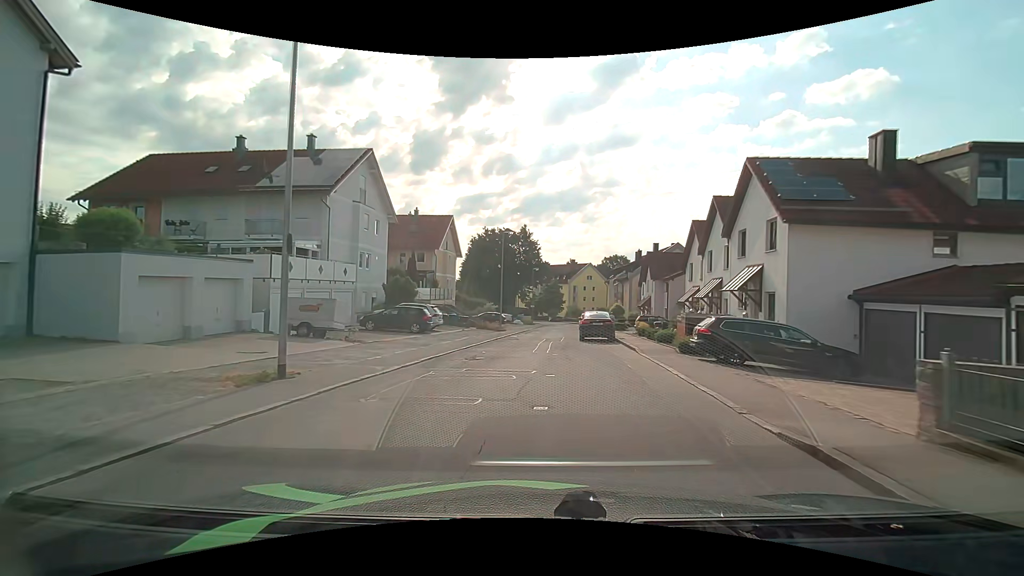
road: unclassified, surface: asphalt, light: Day
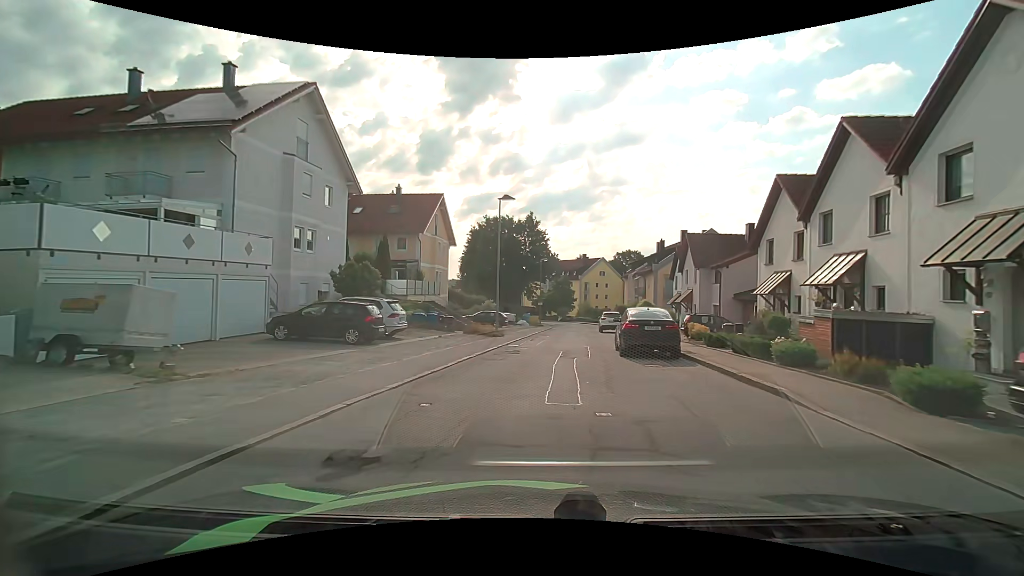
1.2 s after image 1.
(-0.2, +10.7) m; -1°
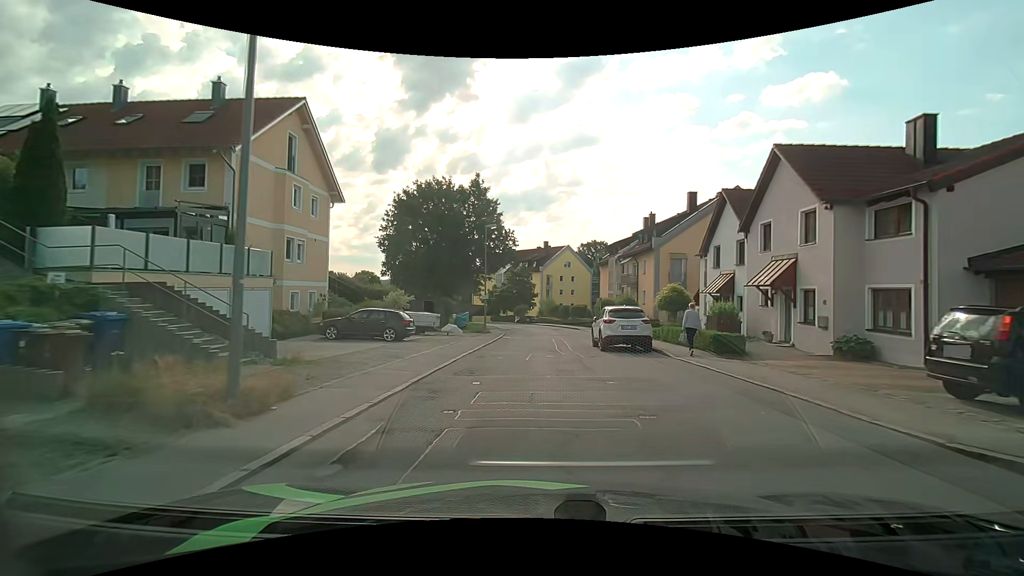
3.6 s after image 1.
(+0.9, +21.6) m; +5°
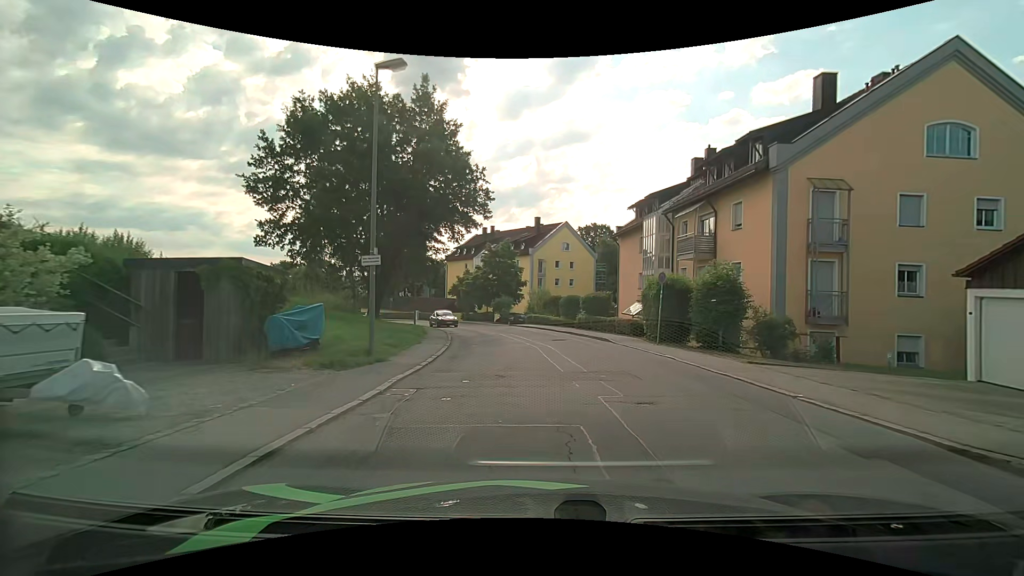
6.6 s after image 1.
(+0.2, +22.8) m; +1°
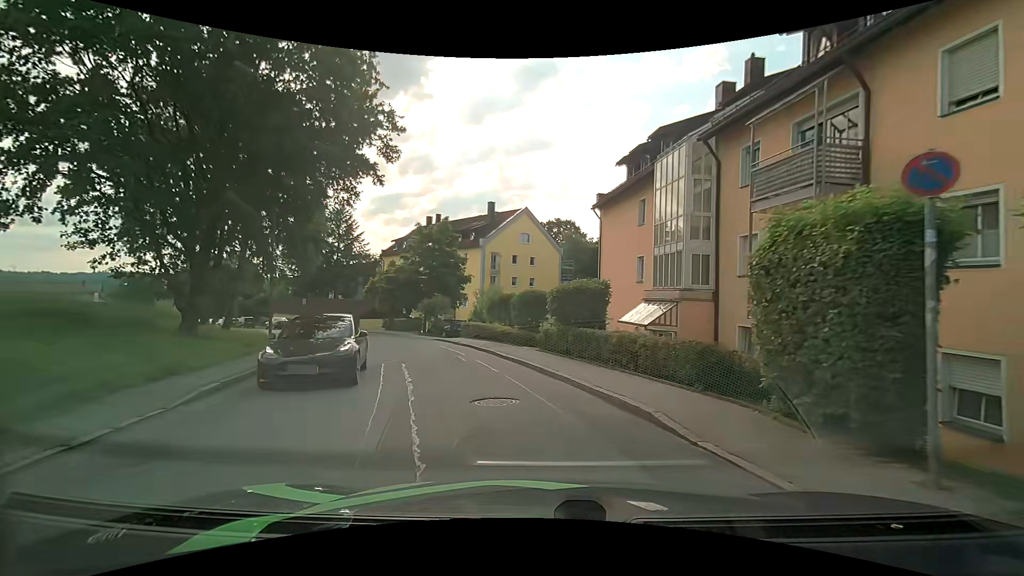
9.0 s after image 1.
(+0.9, +15.0) m; +5°
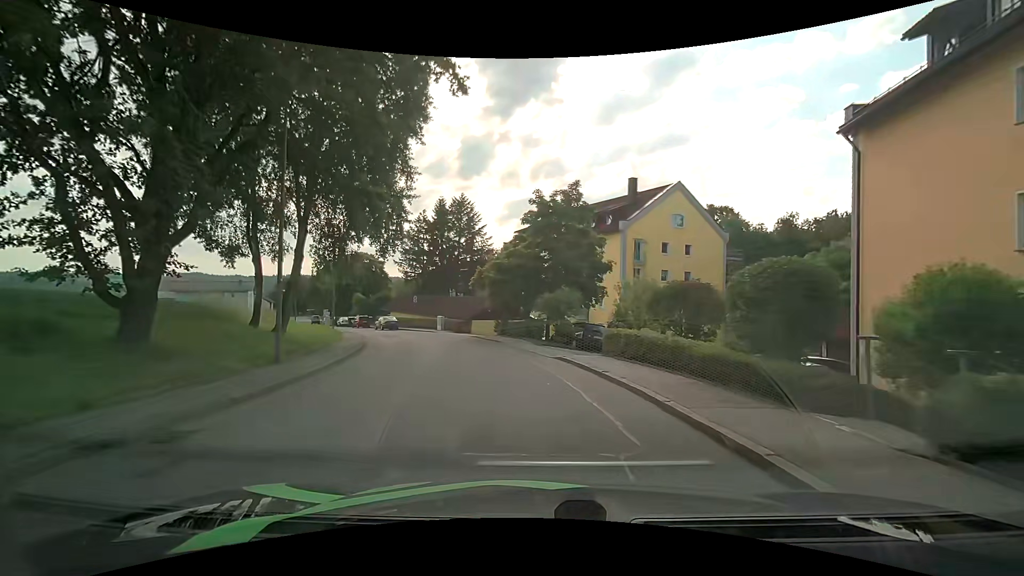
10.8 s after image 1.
(-1.5, +11.6) m; -14°
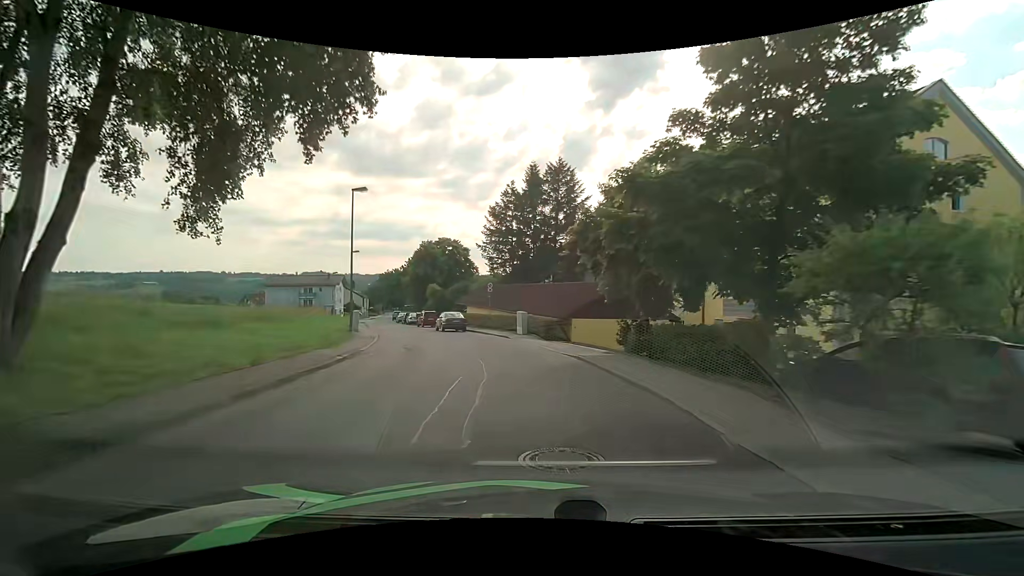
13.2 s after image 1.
(-1.6, +17.5) m; -13°
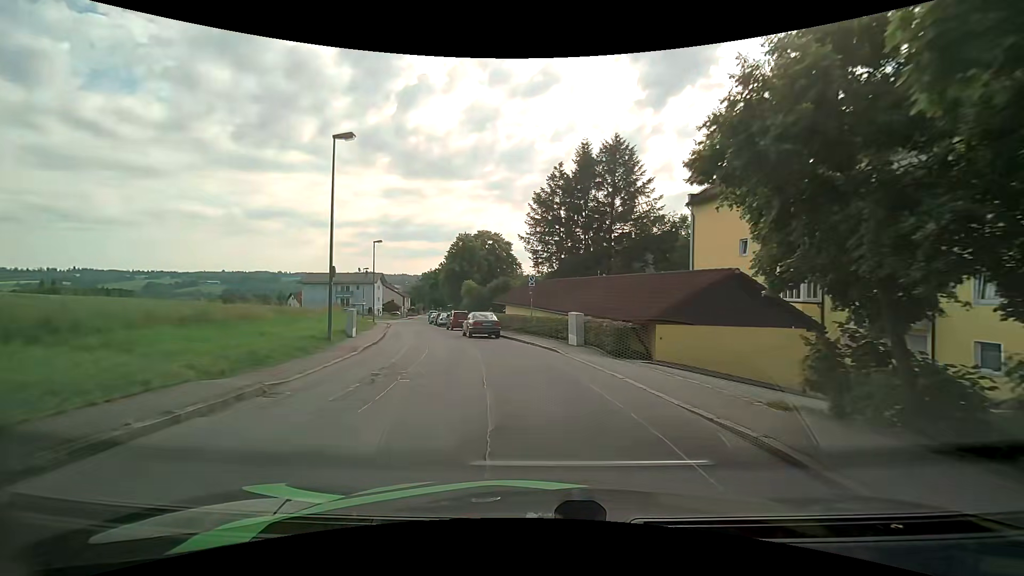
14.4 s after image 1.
(-0.3, +8.5) m; -6°
(0, +10) (-2, +20) (-5, +29) (-8, +39) (-10, +49) (-13, +58) (-15, +68) (-17, +78) (-19, +88) (-20, +98) m
